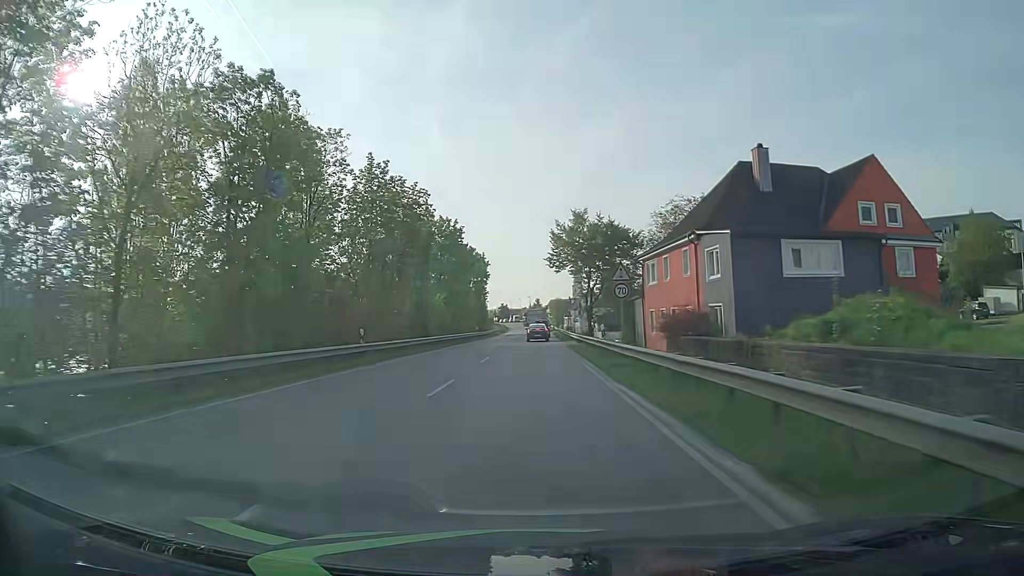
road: primary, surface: asphalt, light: Day
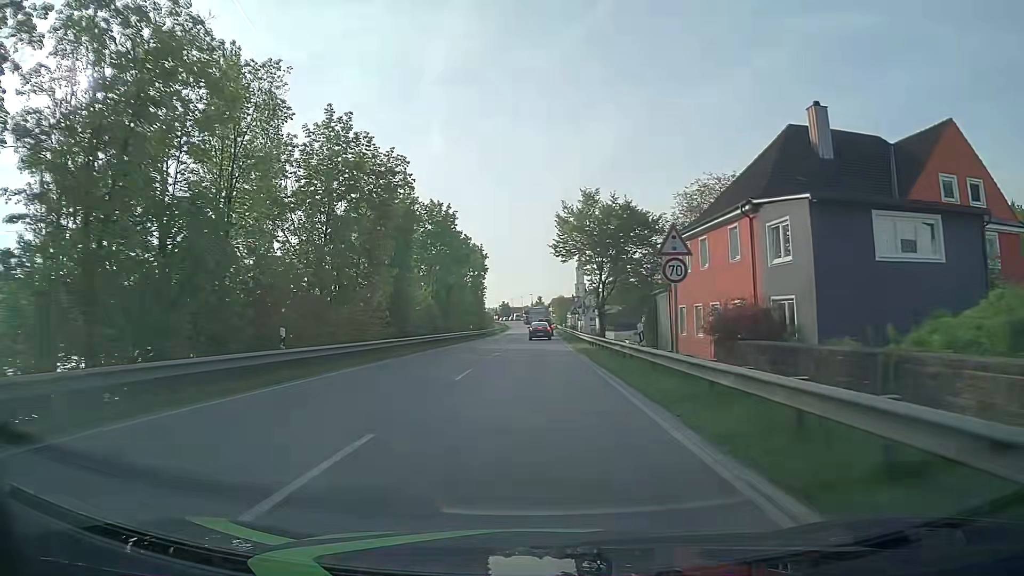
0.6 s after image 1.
(0.0, +8.7) m; 0°
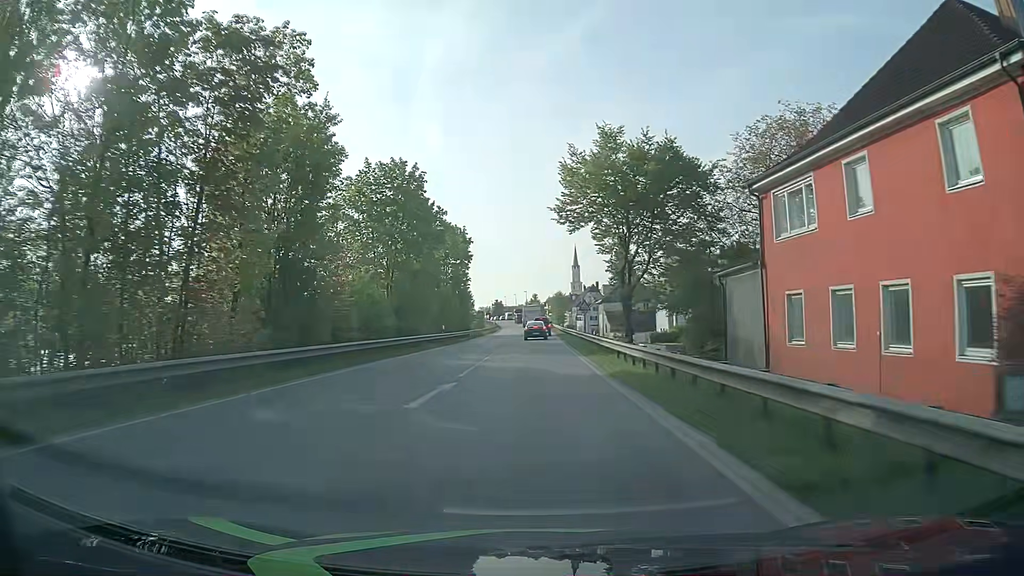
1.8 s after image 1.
(+0.1, +16.7) m; +1°
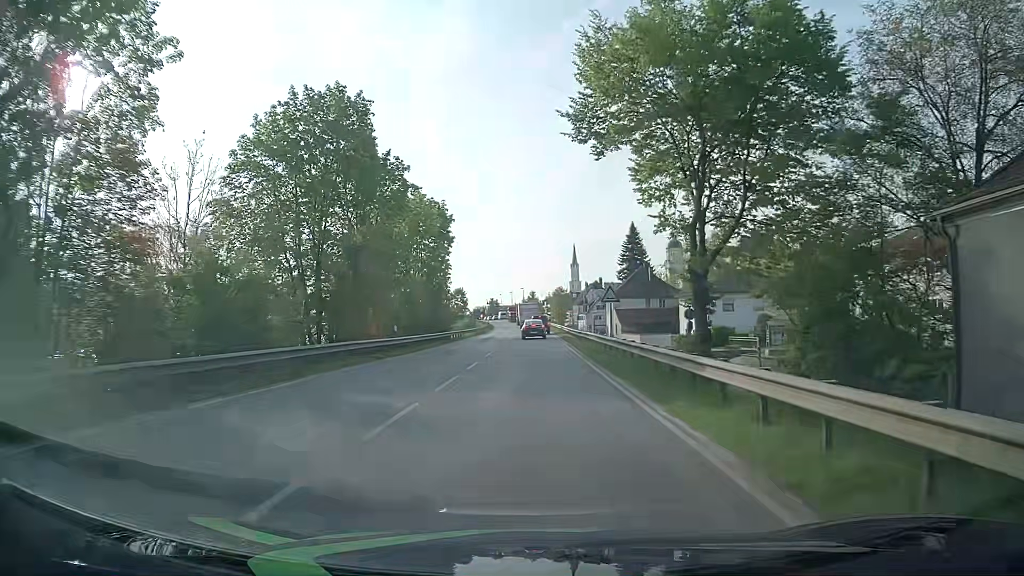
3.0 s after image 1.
(0.0, +16.0) m; 0°
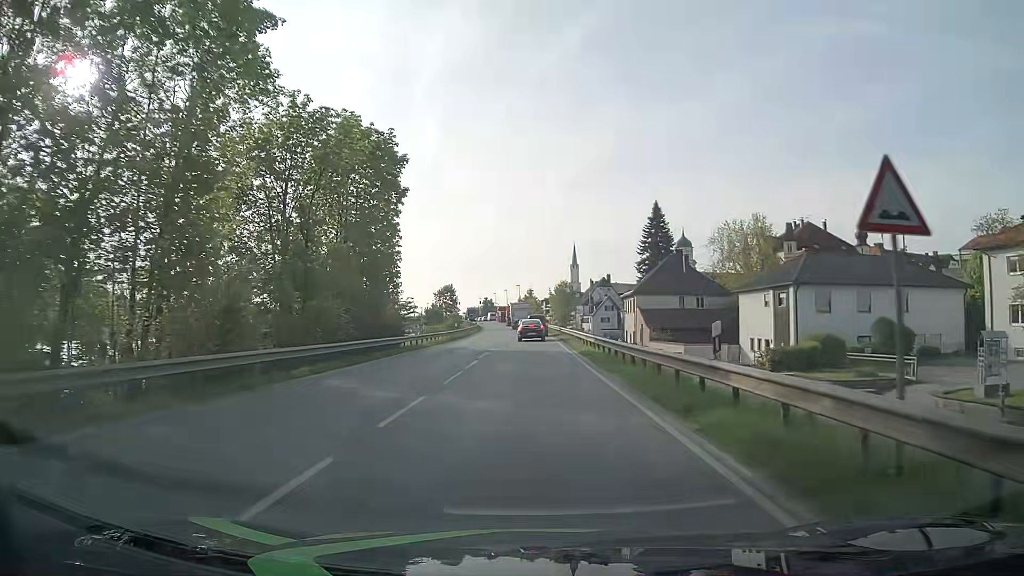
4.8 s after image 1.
(0.0, +23.0) m; 0°
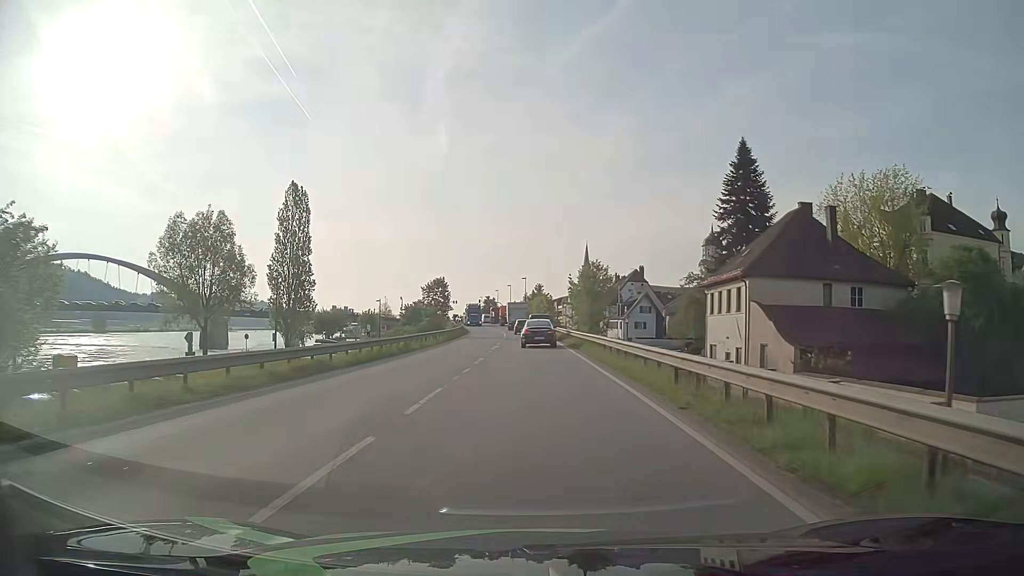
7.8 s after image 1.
(-0.4, +35.0) m; -1°
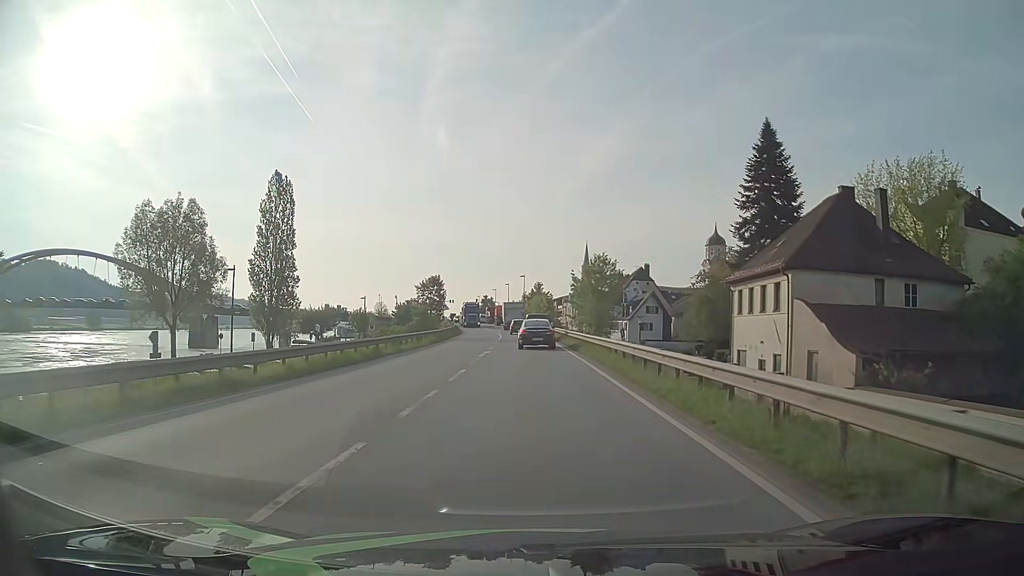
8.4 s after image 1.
(0.0, +6.3) m; 0°
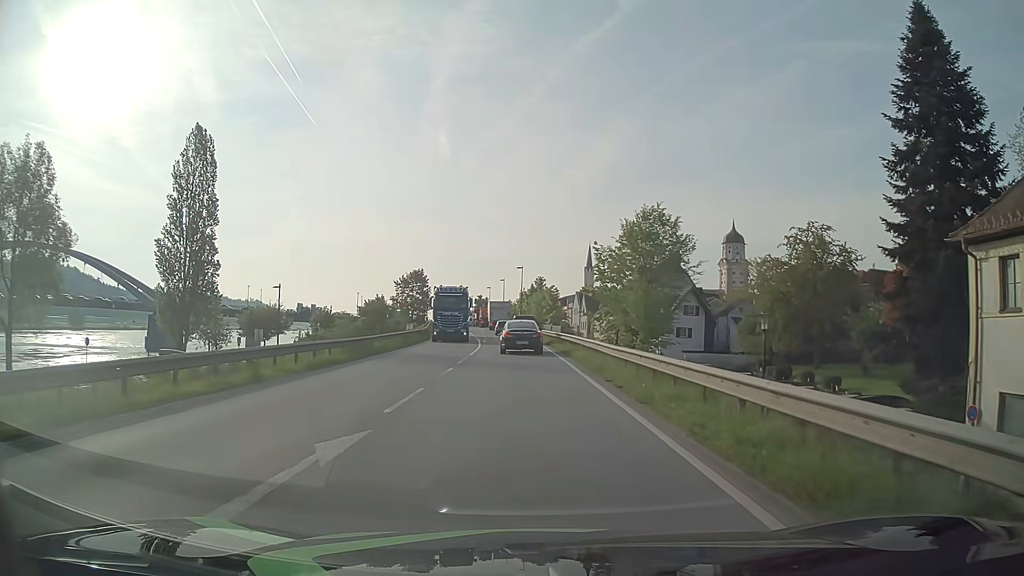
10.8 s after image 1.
(0.0, +23.5) m; 0°
(0, +10) (0, +20) (-1, +30) (-1, +40) (-1, +50) (-2, +60) (-3, +70) (-4, +80) (-4, +90) (-6, +100) m
